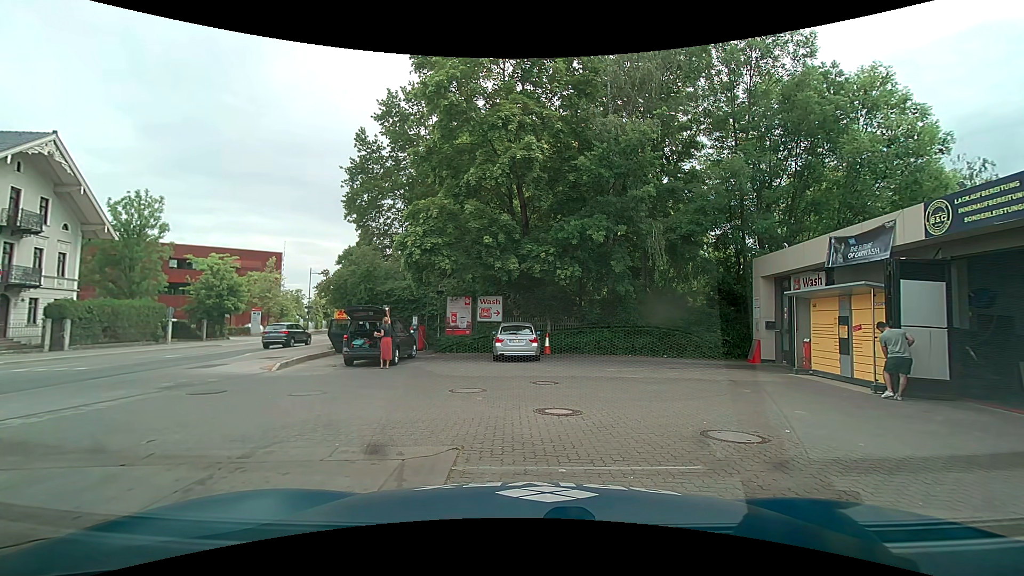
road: secondary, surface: asphalt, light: Day
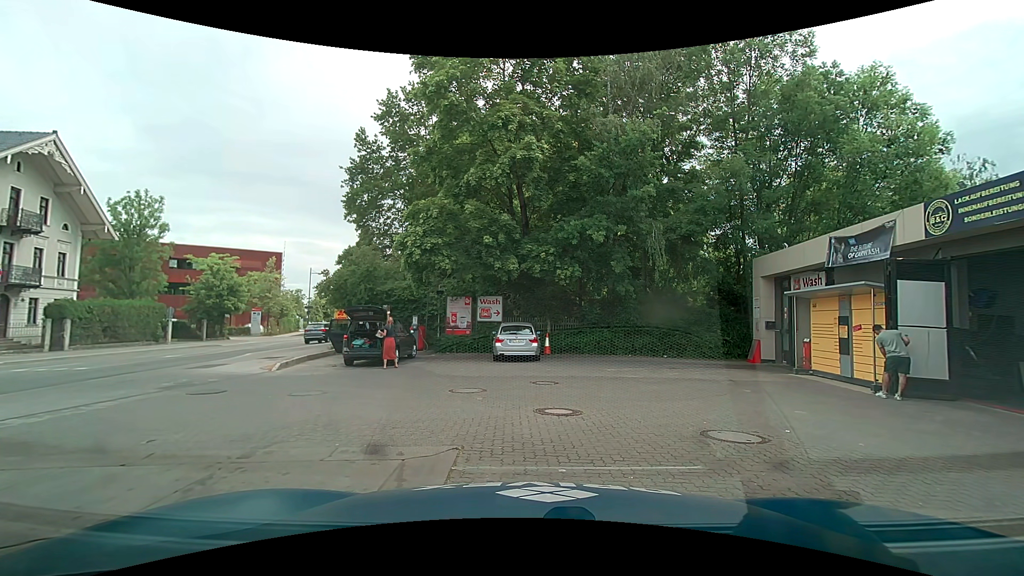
(0.0, 0.0) m; 0°
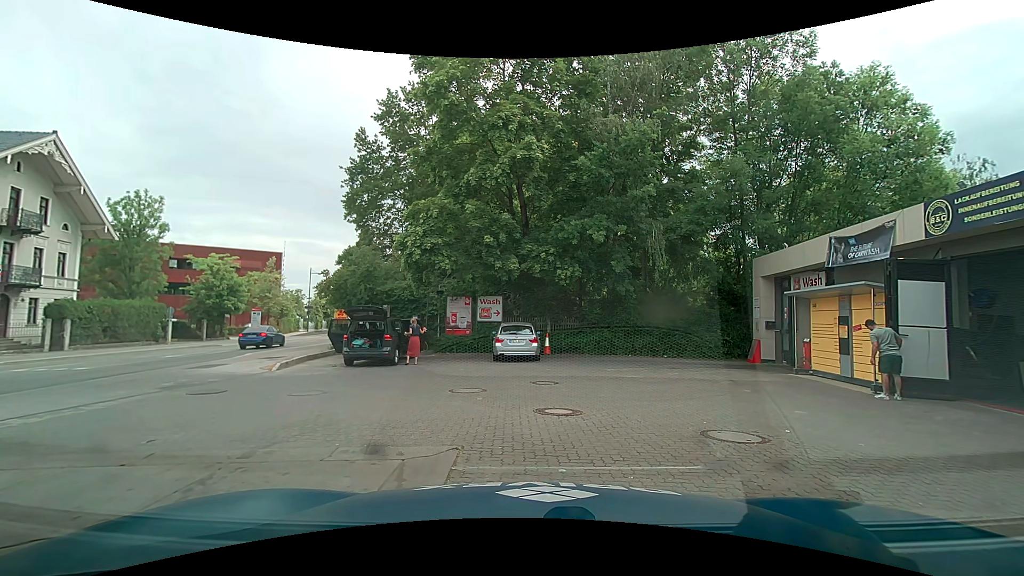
(0.0, 0.0) m; 0°
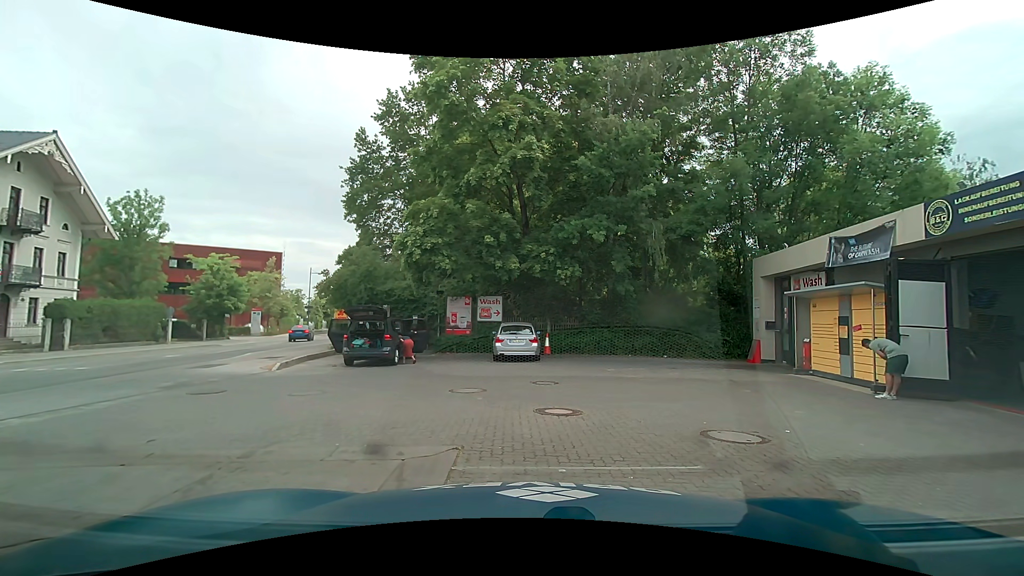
(0.0, 0.0) m; 0°
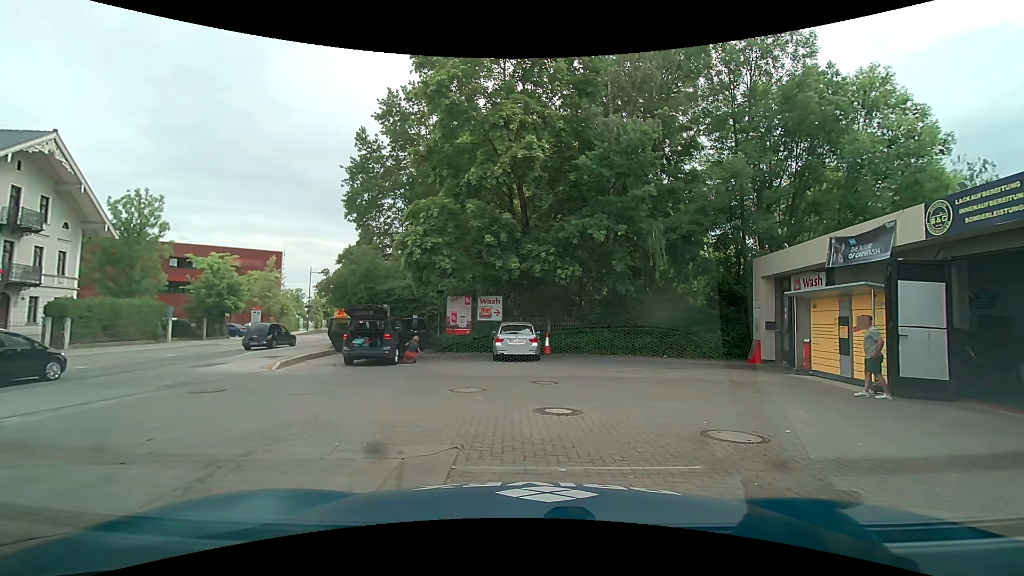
(0.0, +0.1) m; 0°
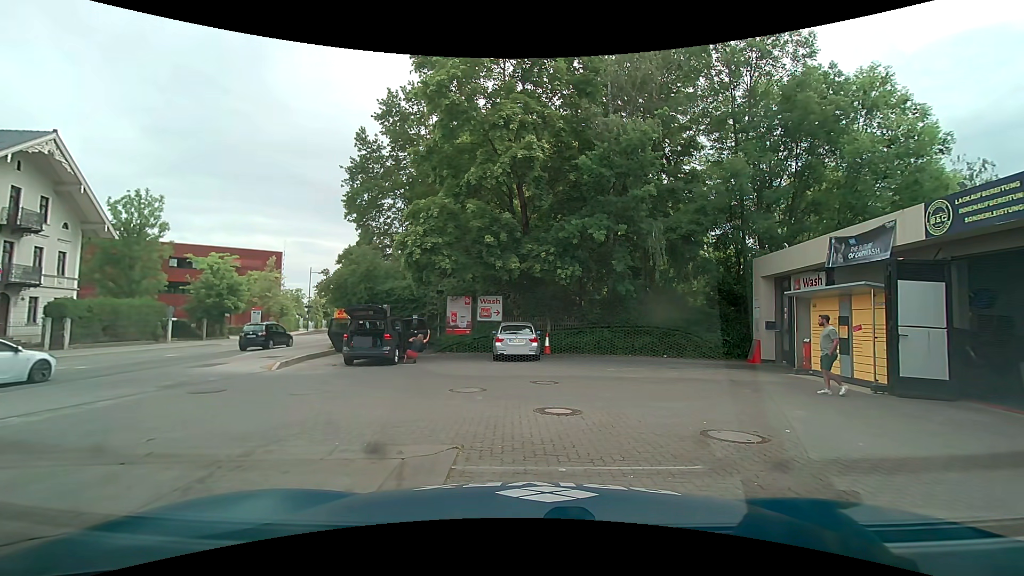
(0.0, +0.1) m; 0°
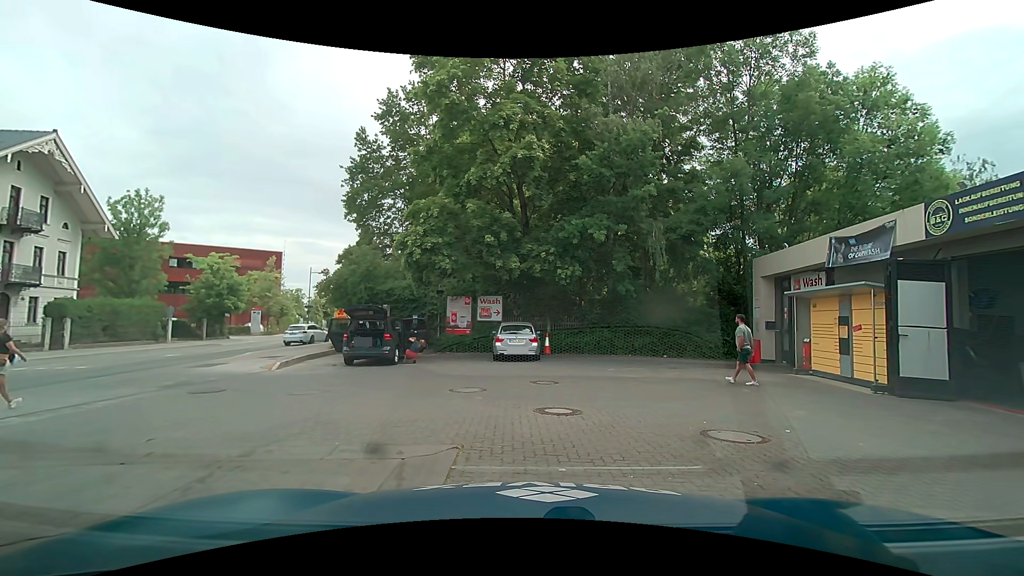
(0.0, 0.0) m; 0°
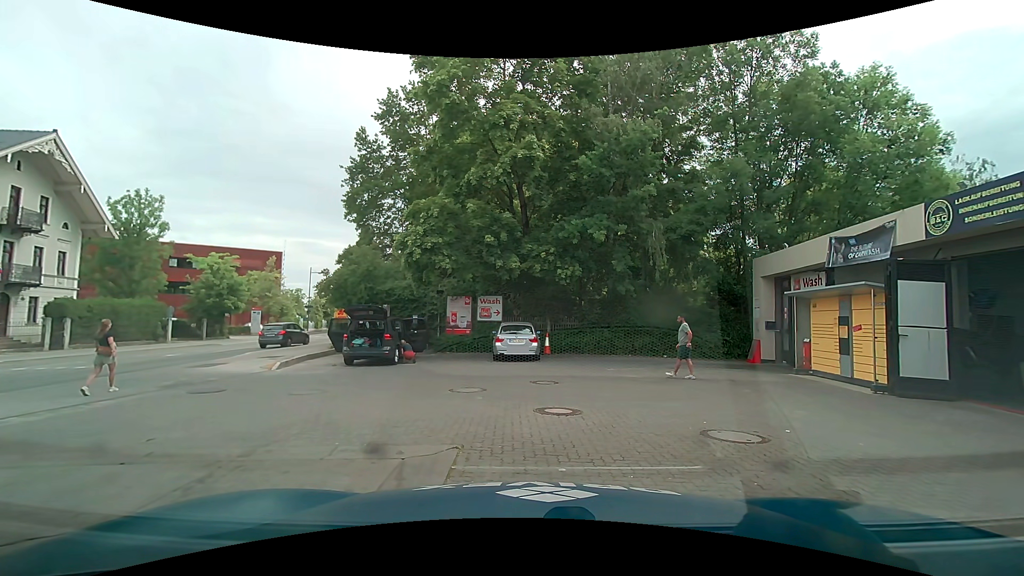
(0.0, 0.0) m; 0°
